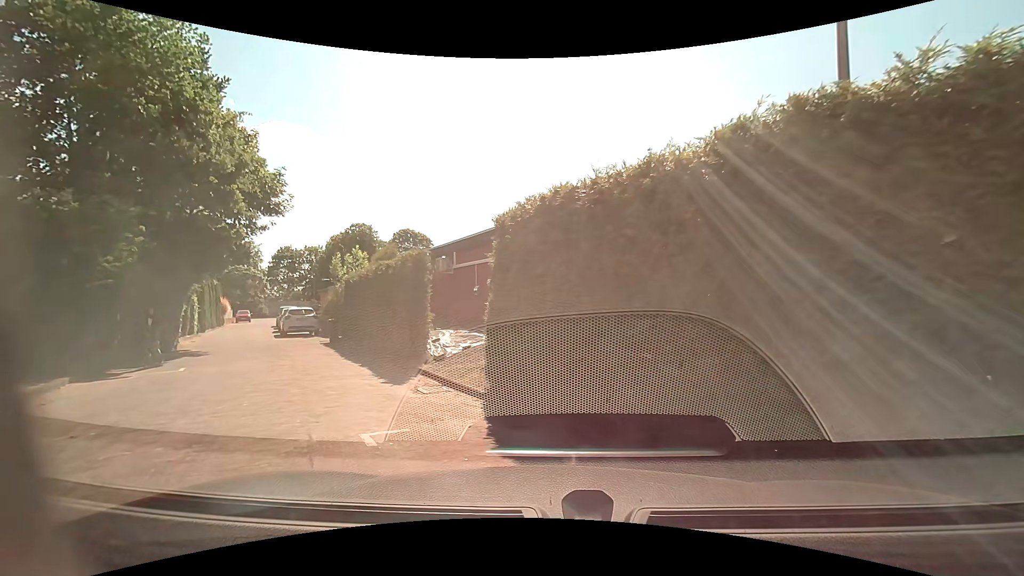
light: Day
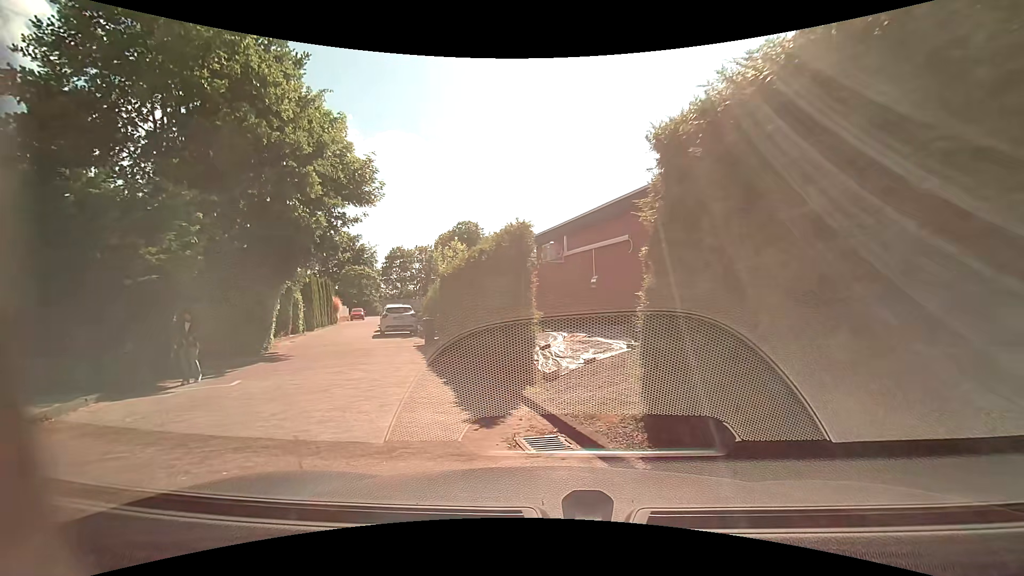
(-0.5, +3.5) m; -15°
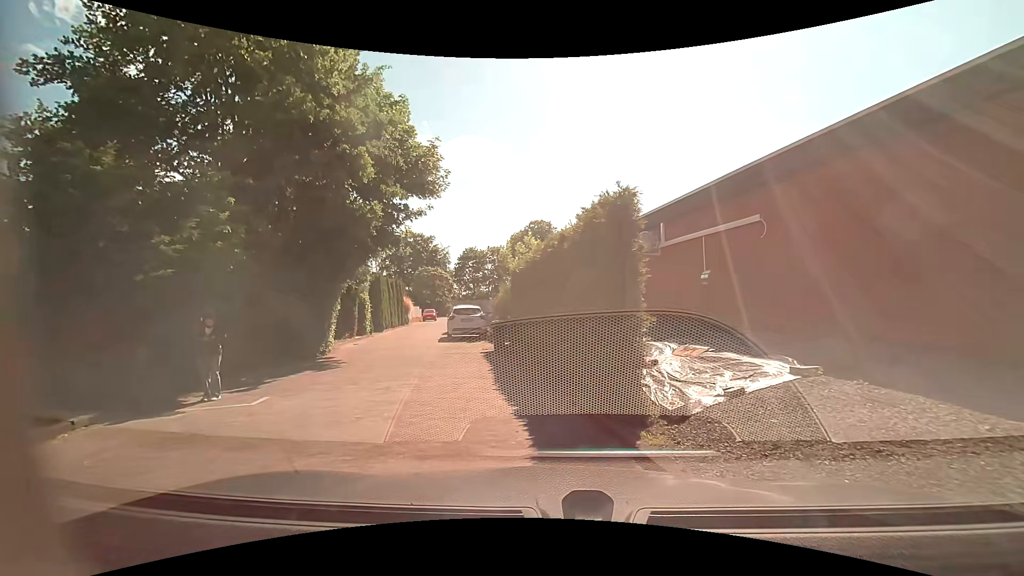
(-0.2, +2.4) m; -7°
